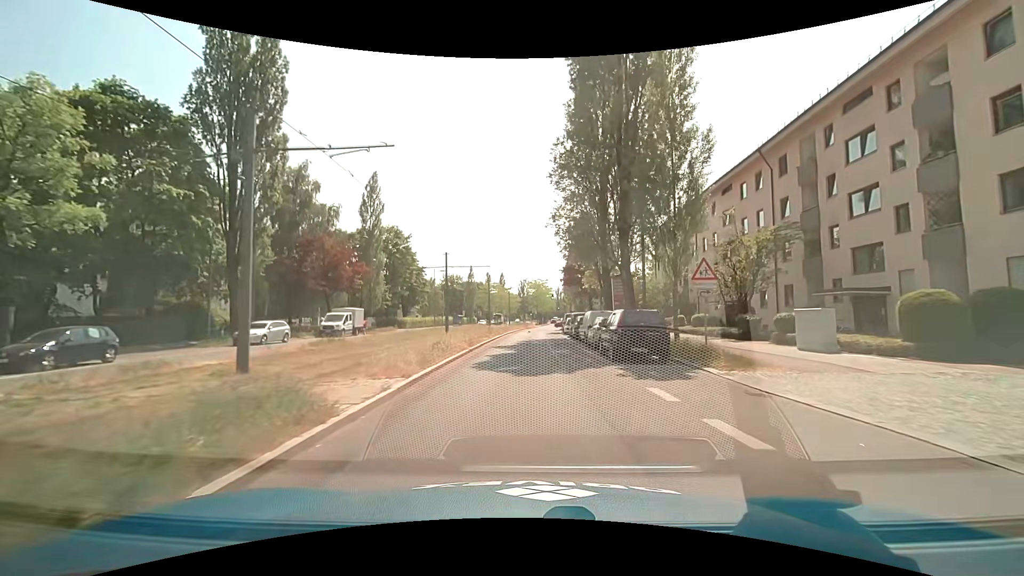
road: secondary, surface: asphalt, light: Day
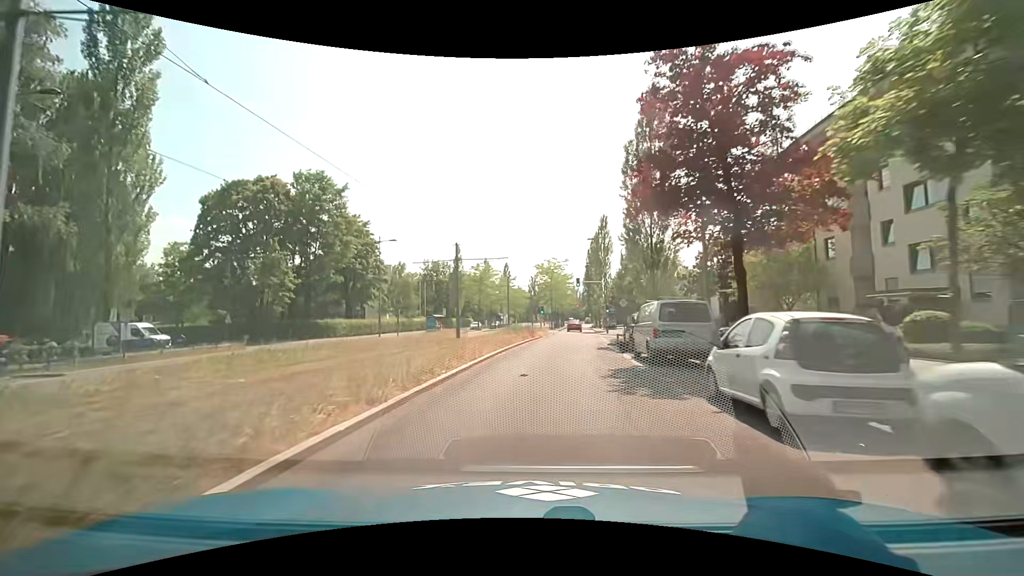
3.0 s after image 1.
(+0.4, +36.6) m; -2°
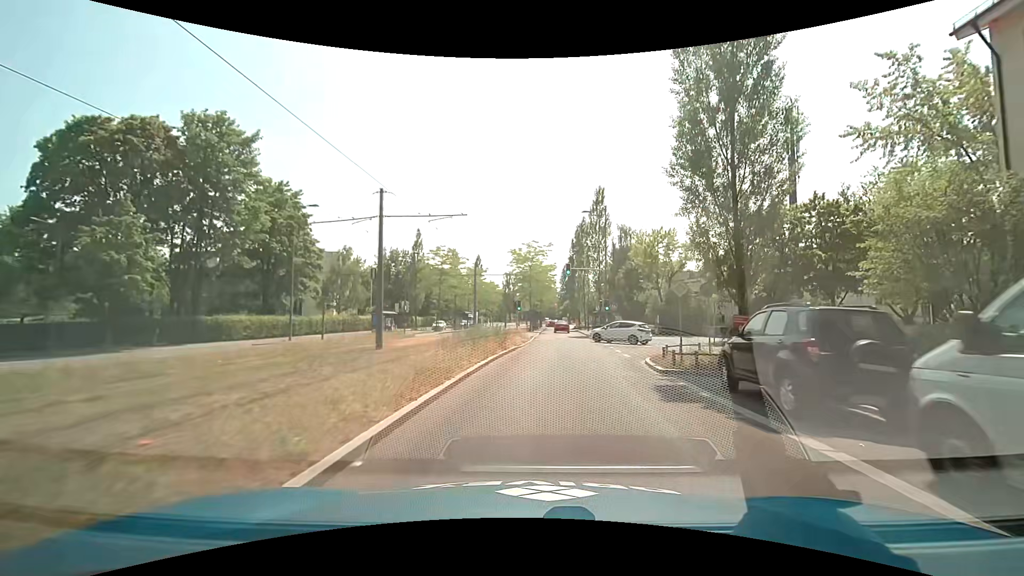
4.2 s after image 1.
(+0.2, +14.6) m; +3°
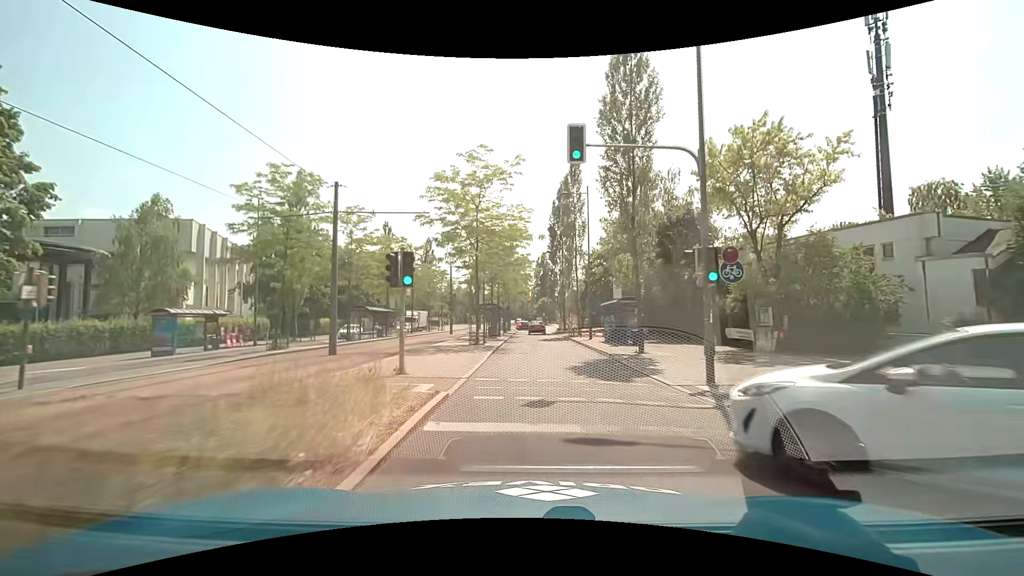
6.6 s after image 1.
(+1.5, +29.2) m; +3°
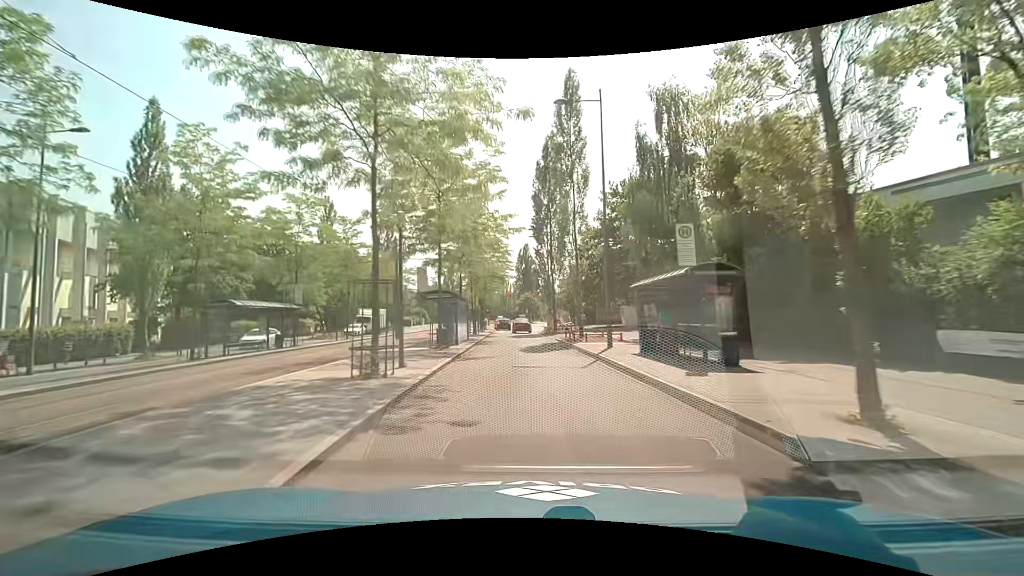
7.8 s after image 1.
(+0.3, +14.7) m; +2°
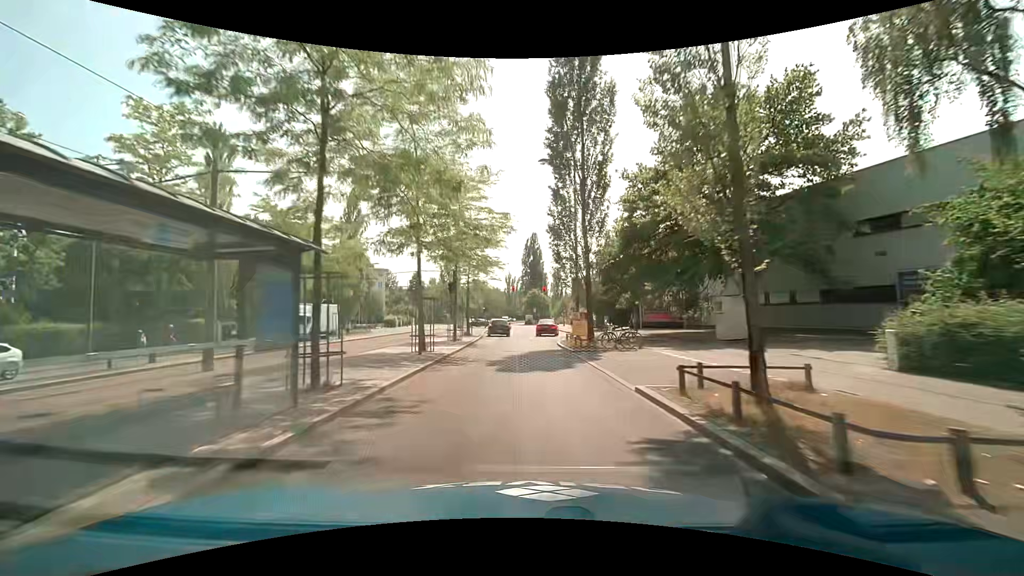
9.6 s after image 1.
(-0.3, +21.9) m; -1°
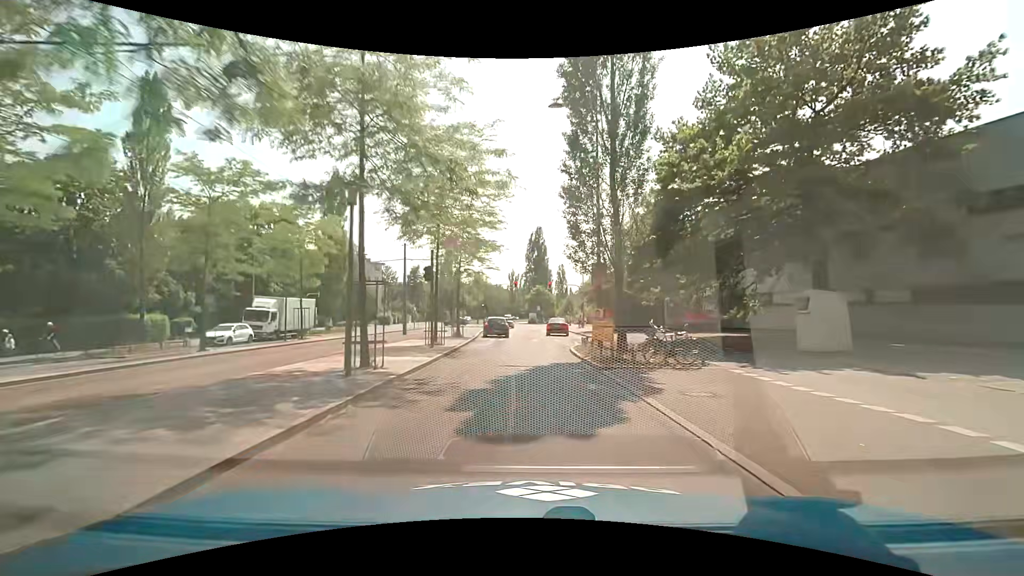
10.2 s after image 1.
(0.0, +7.1) m; 0°
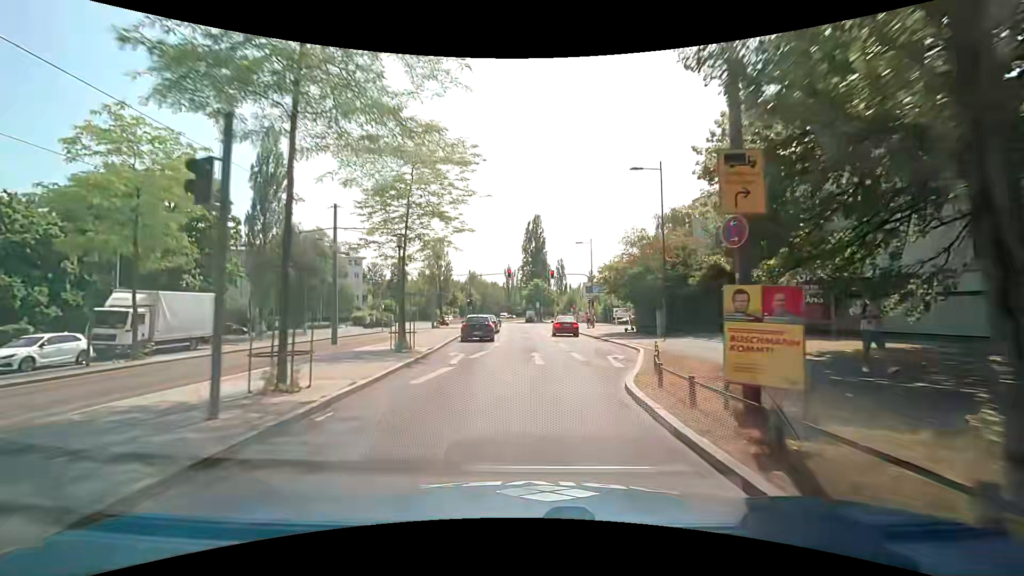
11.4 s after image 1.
(0.0, +13.4) m; 0°
(0, +10) (0, +20) (0, +30) (0, +40) (-1, +50) (-1, +60) (-2, +70) (-3, +80) (-3, +90) (-4, +100) m
